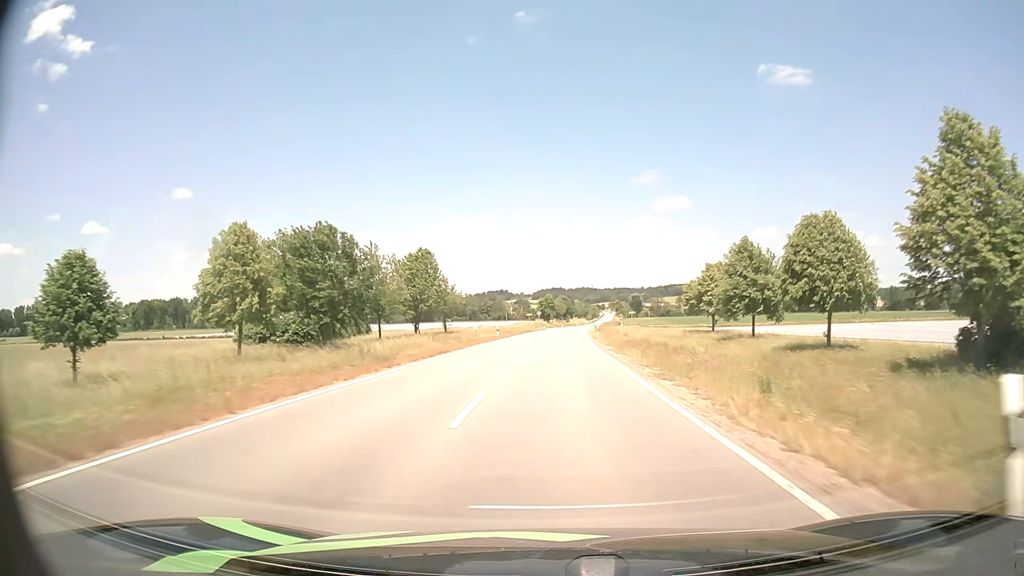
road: tertiary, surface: asphalt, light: Day
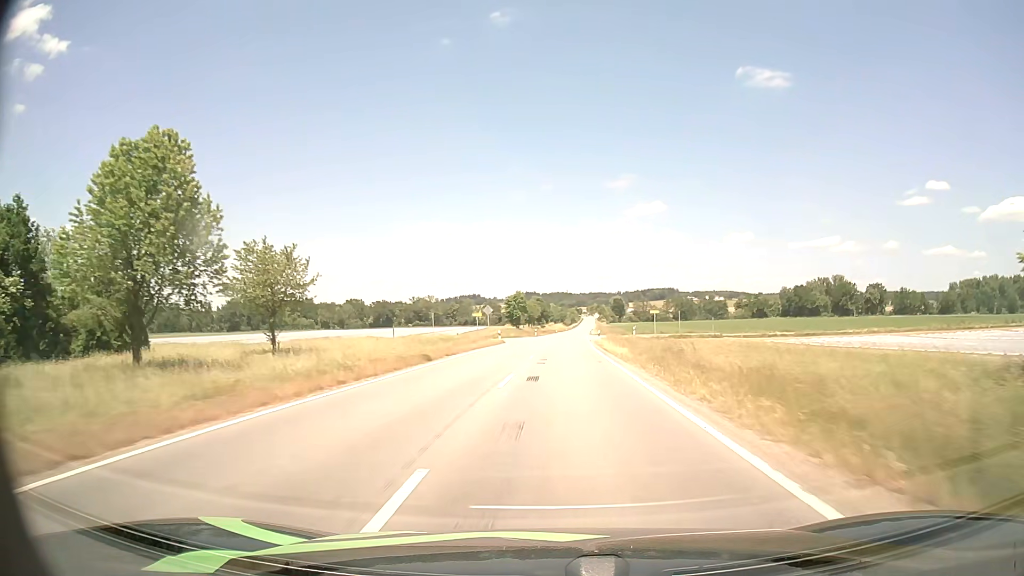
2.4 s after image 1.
(+1.2, +55.2) m; +2°
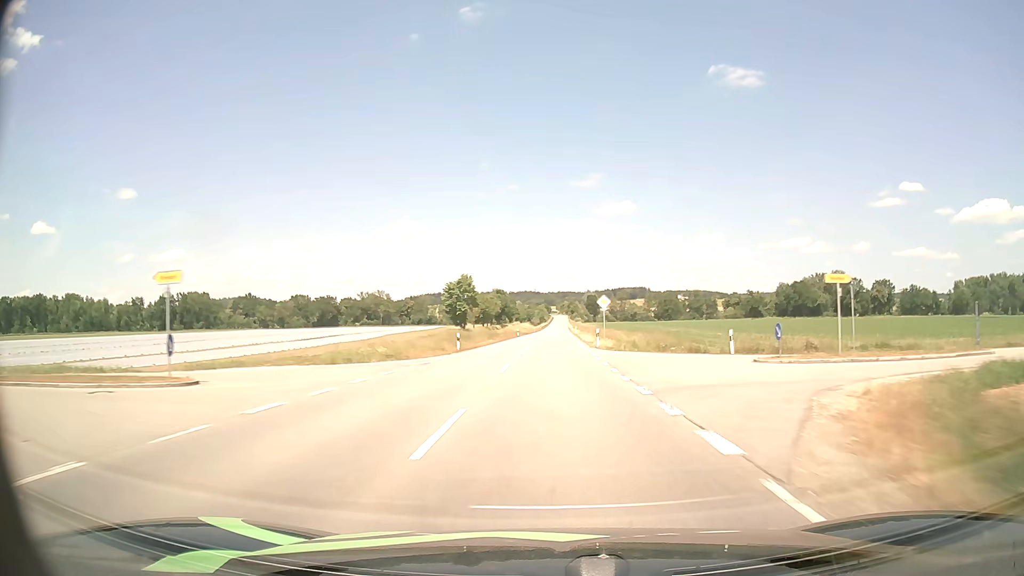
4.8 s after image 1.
(+1.5, +56.2) m; +3°
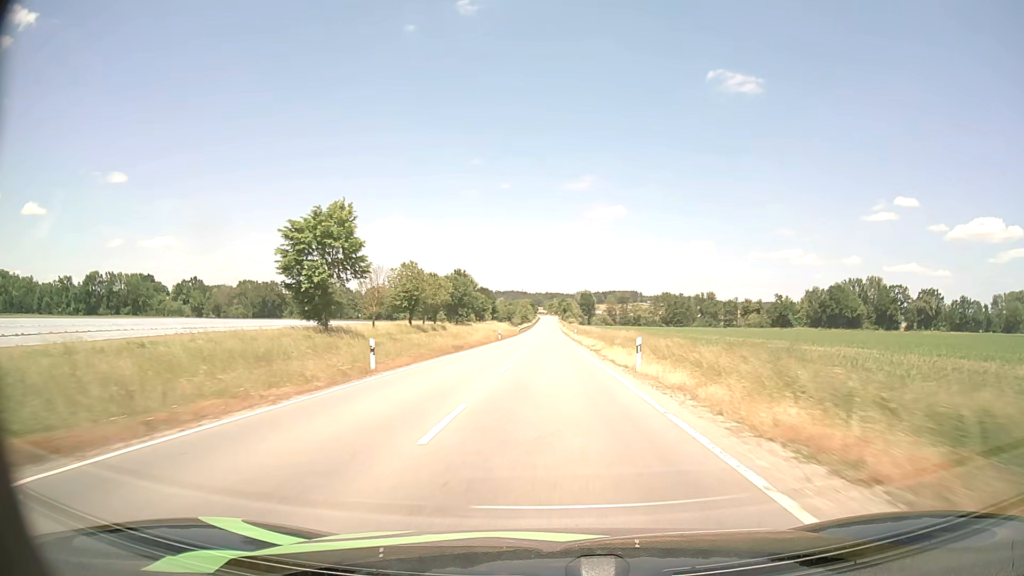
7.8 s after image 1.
(+0.7, +72.2) m; +1°
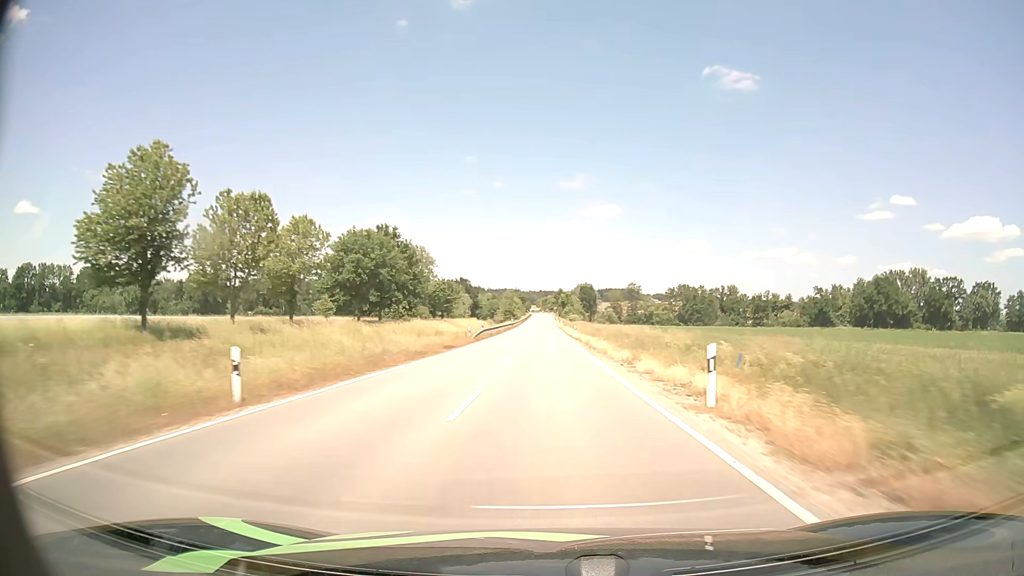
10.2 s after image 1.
(+0.3, +59.0) m; 0°
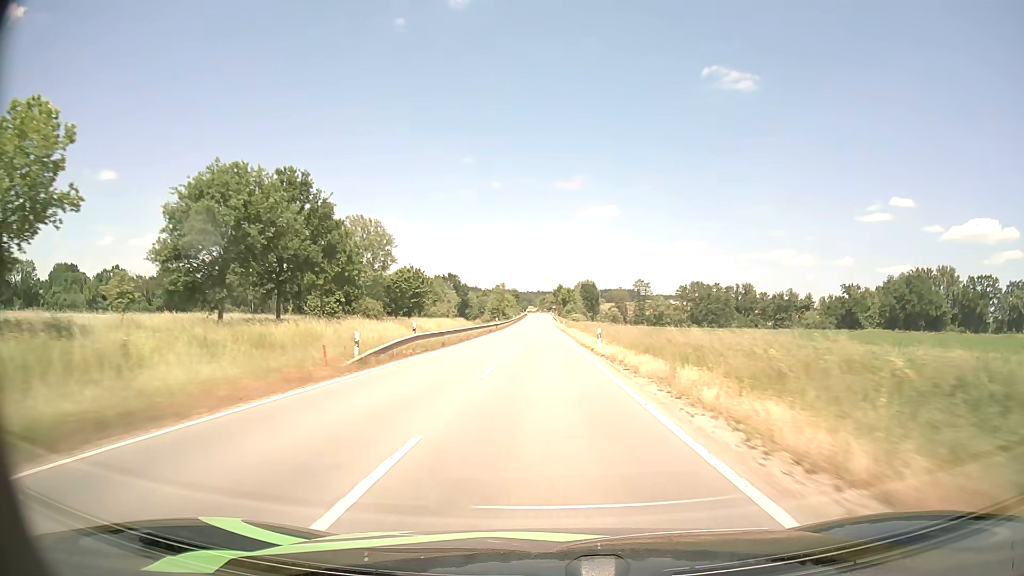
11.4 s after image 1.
(+0.1, +29.9) m; 0°
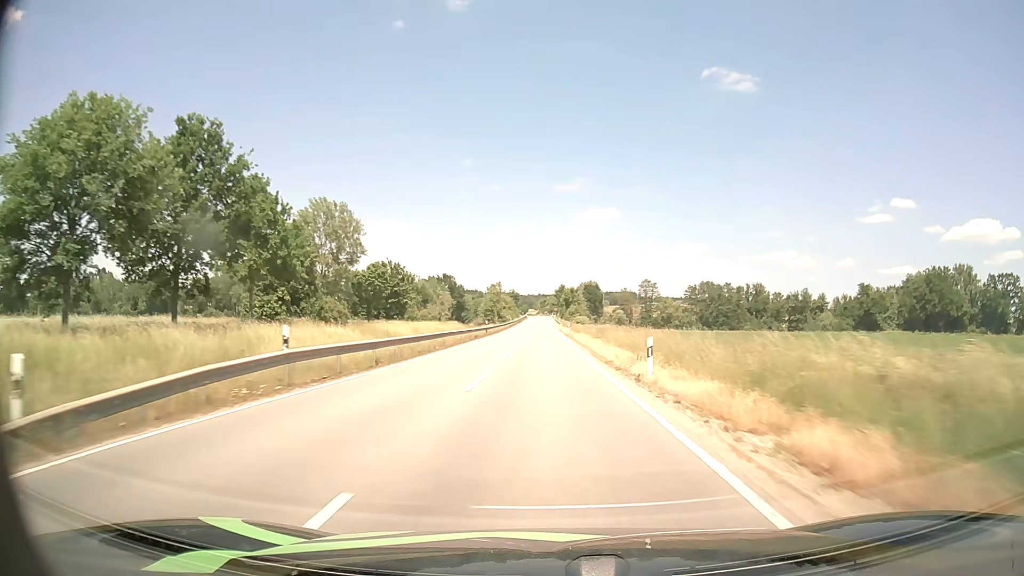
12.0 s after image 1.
(0.0, +15.0) m; 0°
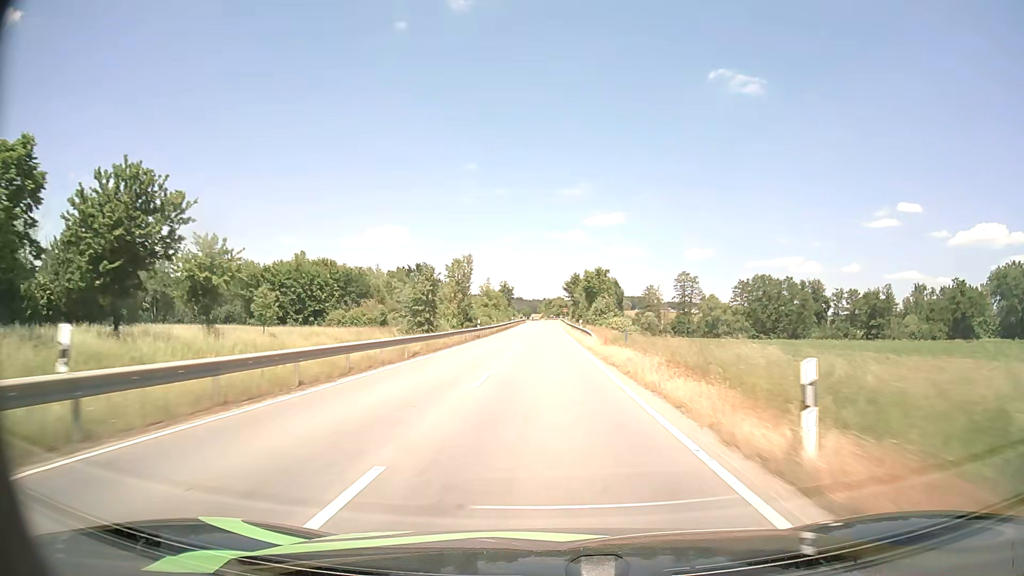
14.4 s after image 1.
(-0.2, +59.8) m; 0°
(0, +10) (0, +20) (0, +30) (0, +40) (0, +50) (0, +60) (0, +70) (0, +80) (0, +90) (0, +100) m
